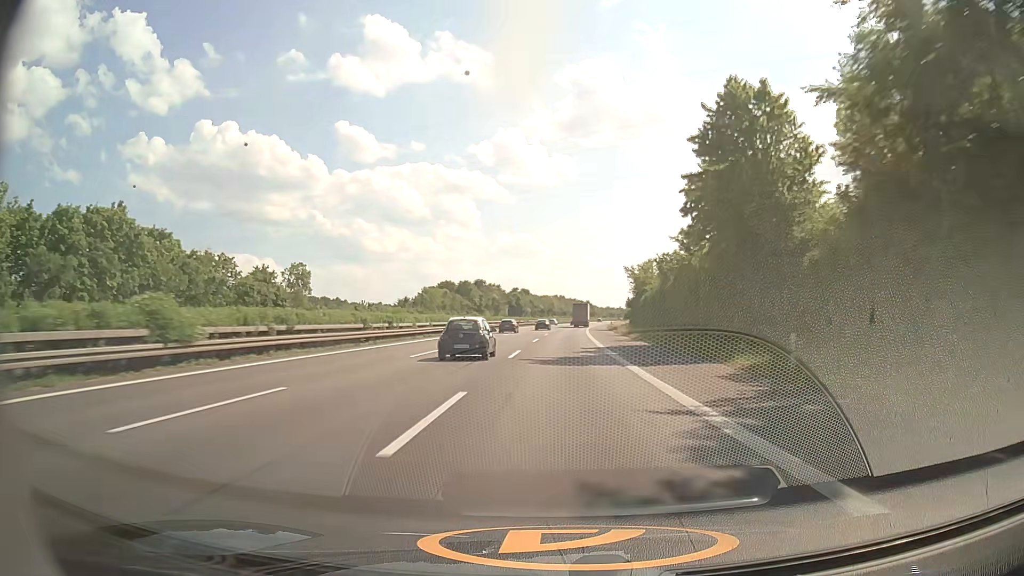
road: motorway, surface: asphalt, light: Day
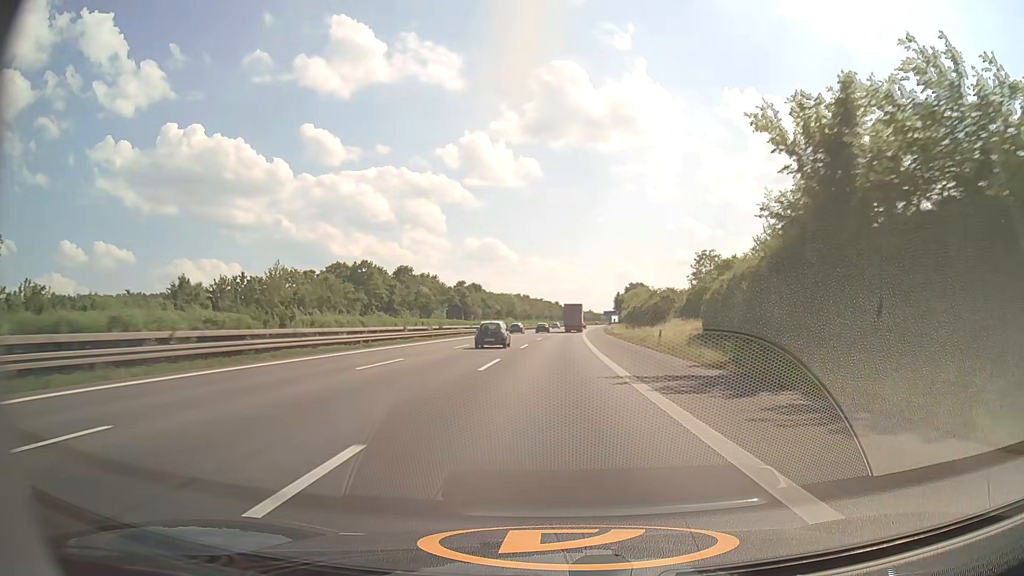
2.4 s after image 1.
(+2.2, +76.9) m; +3°
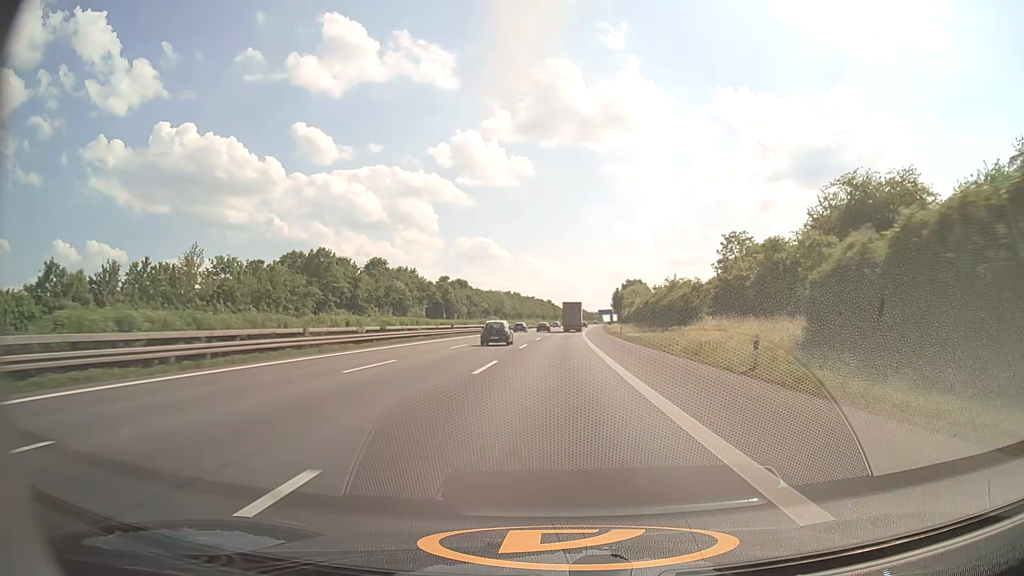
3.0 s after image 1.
(+0.1, +19.2) m; +1°
